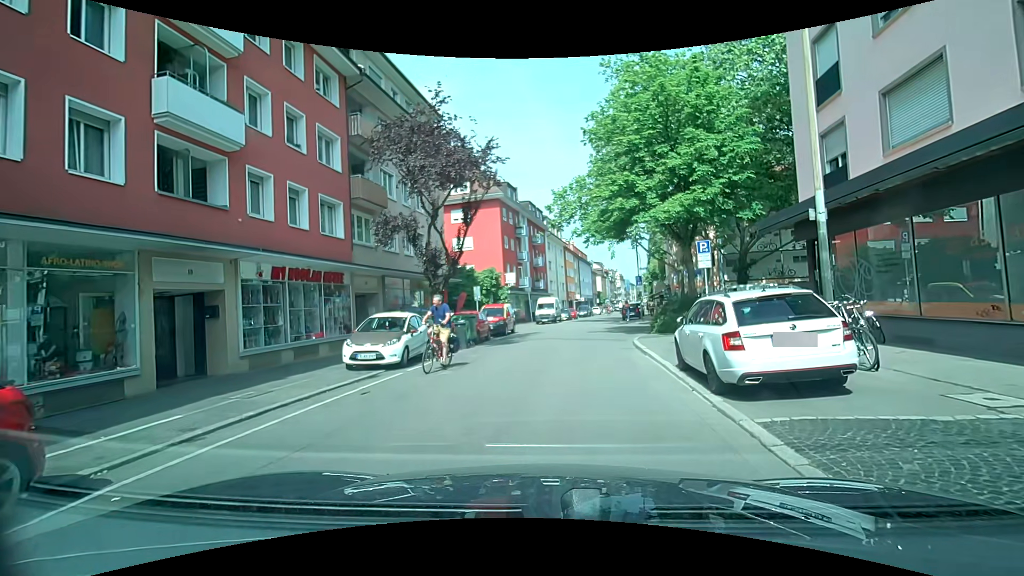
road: residential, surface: asphalt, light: Day
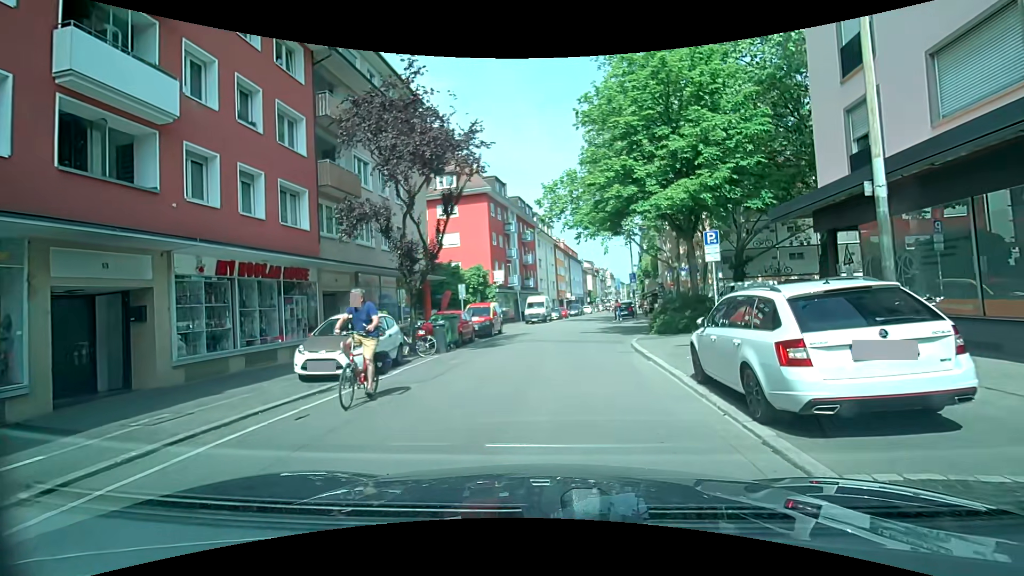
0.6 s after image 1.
(0.0, +2.0) m; +1°
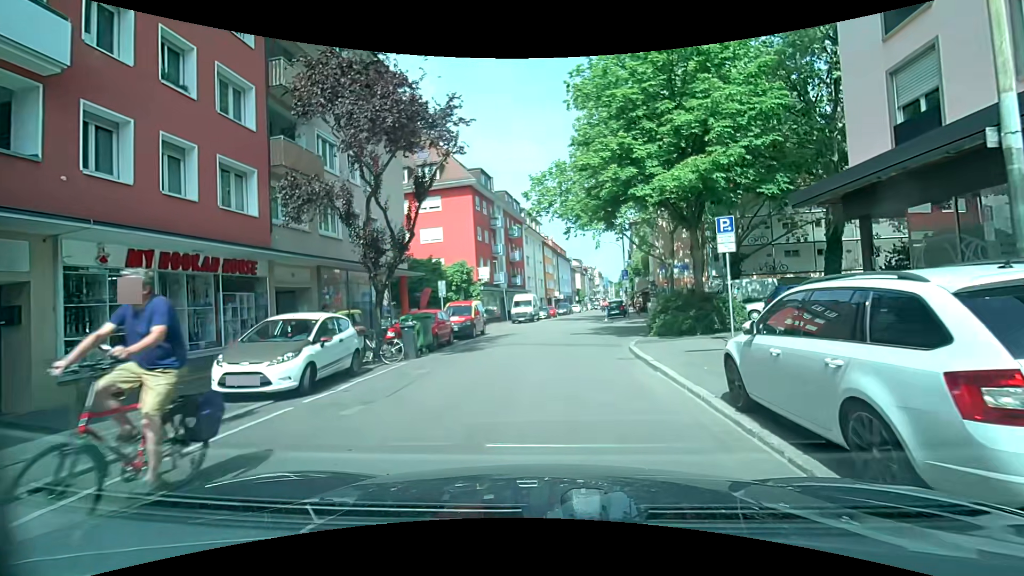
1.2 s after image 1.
(0.0, +2.3) m; 0°
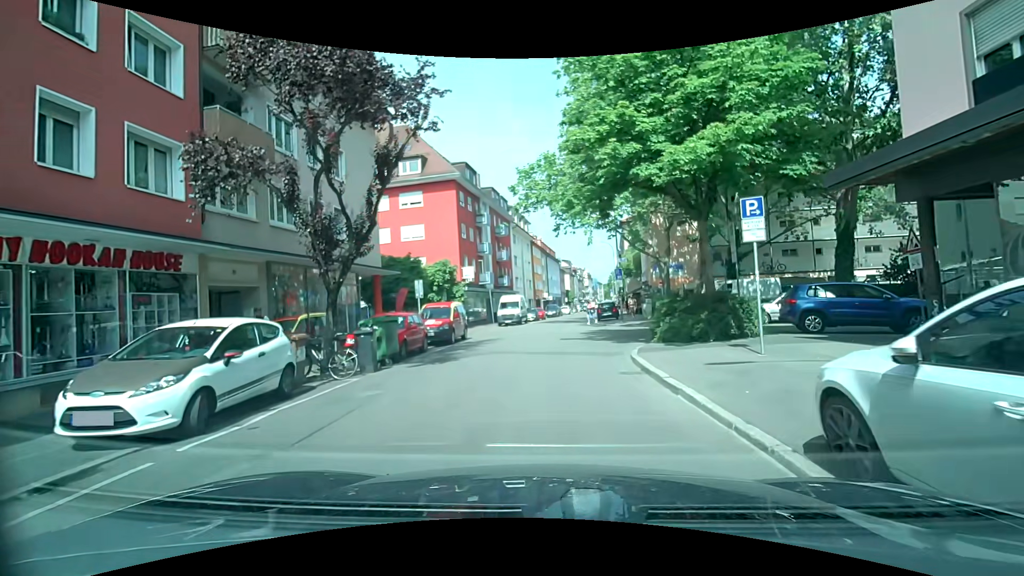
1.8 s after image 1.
(+0.1, +2.6) m; +2°
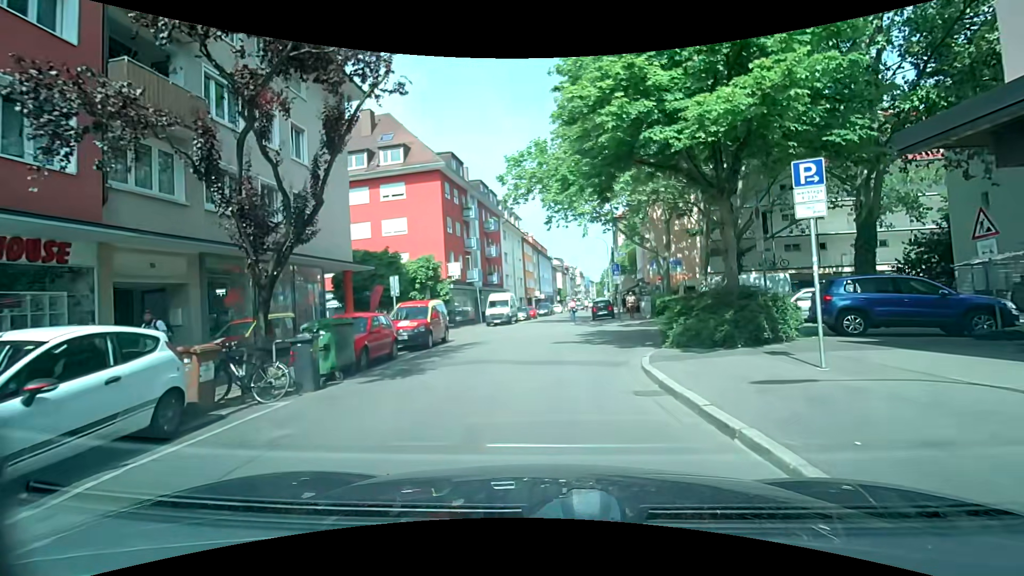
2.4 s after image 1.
(0.0, +2.6) m; +1°
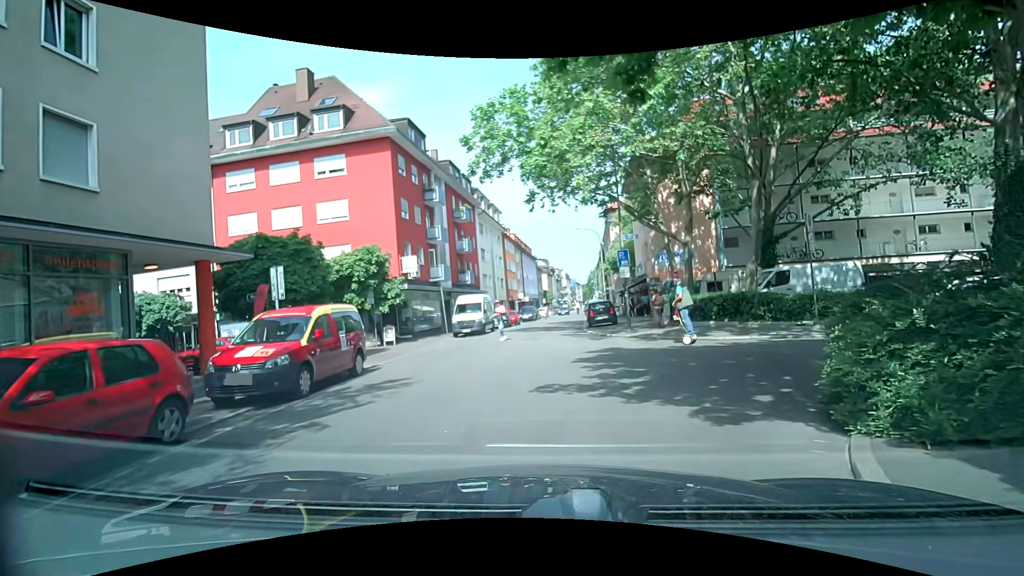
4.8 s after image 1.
(+0.2, +8.3) m; +1°
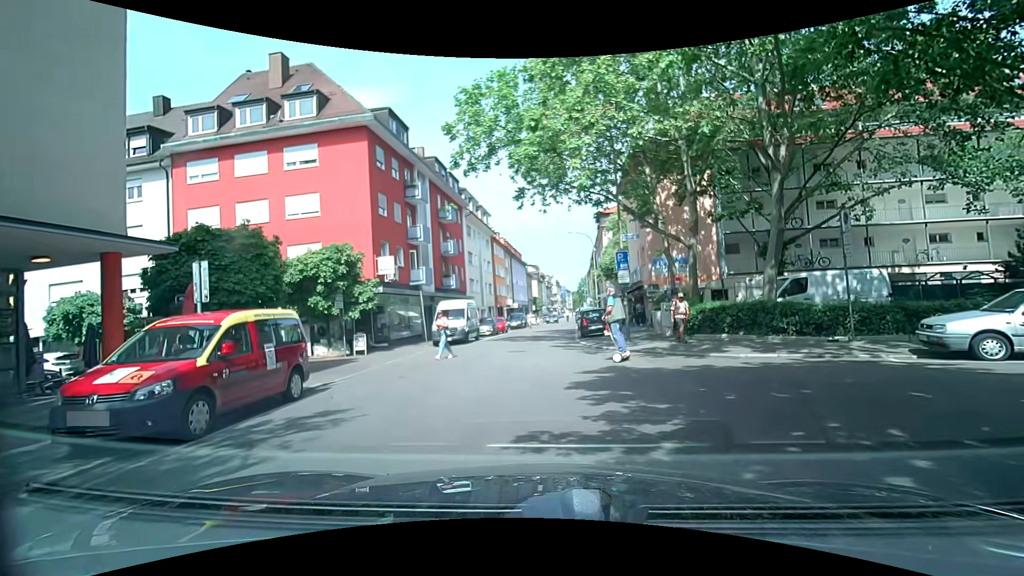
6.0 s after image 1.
(+0.1, +2.5) m; +2°
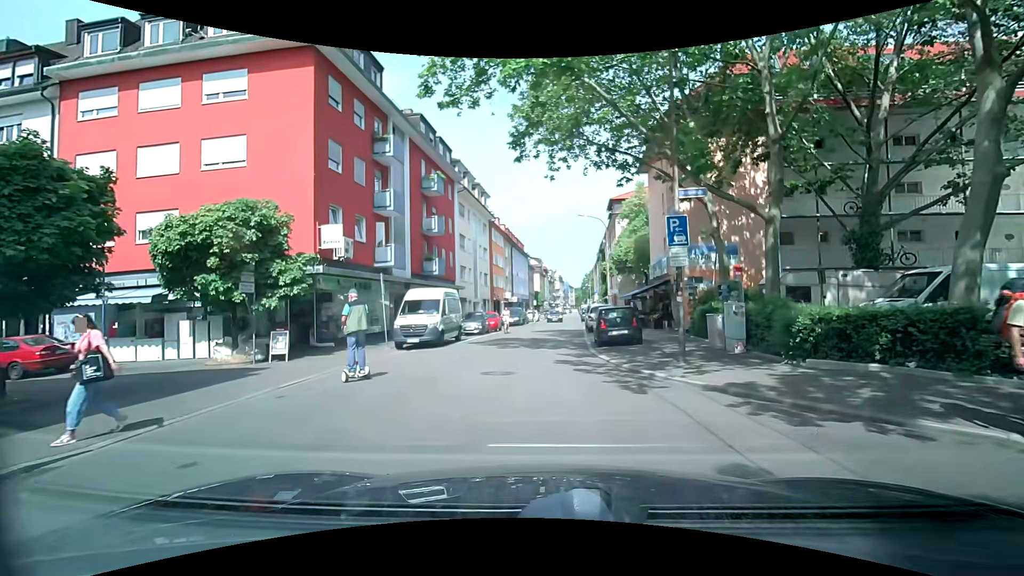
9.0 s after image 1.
(+0.1, +7.7) m; +2°
(0, +10) (0, +20) (-1, +30) (-1, +40) (0, +50) (0, +60) (+1, +70) (+1, +80) (+2, +90) (+2, +100) m
